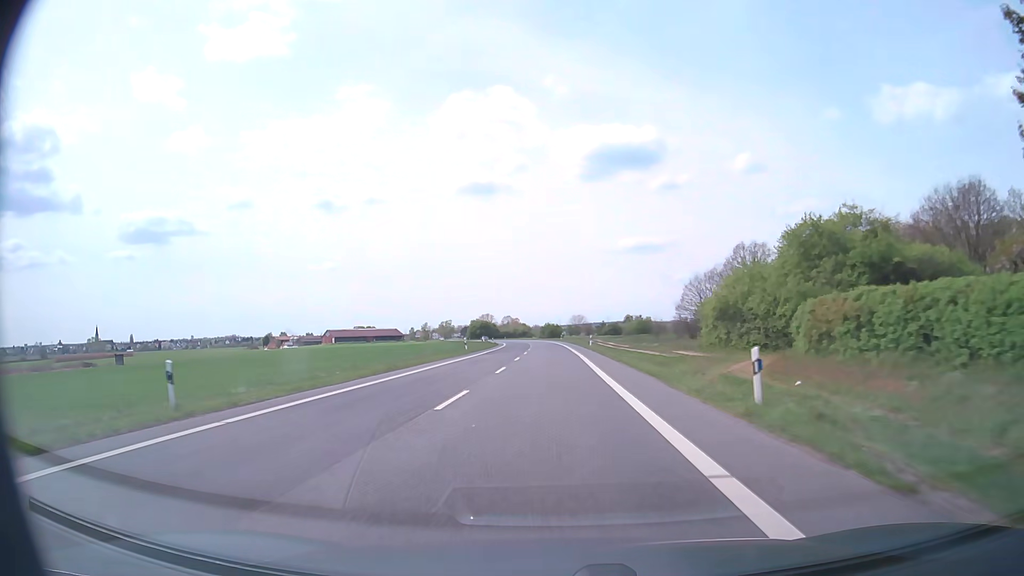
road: secondary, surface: asphalt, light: Day
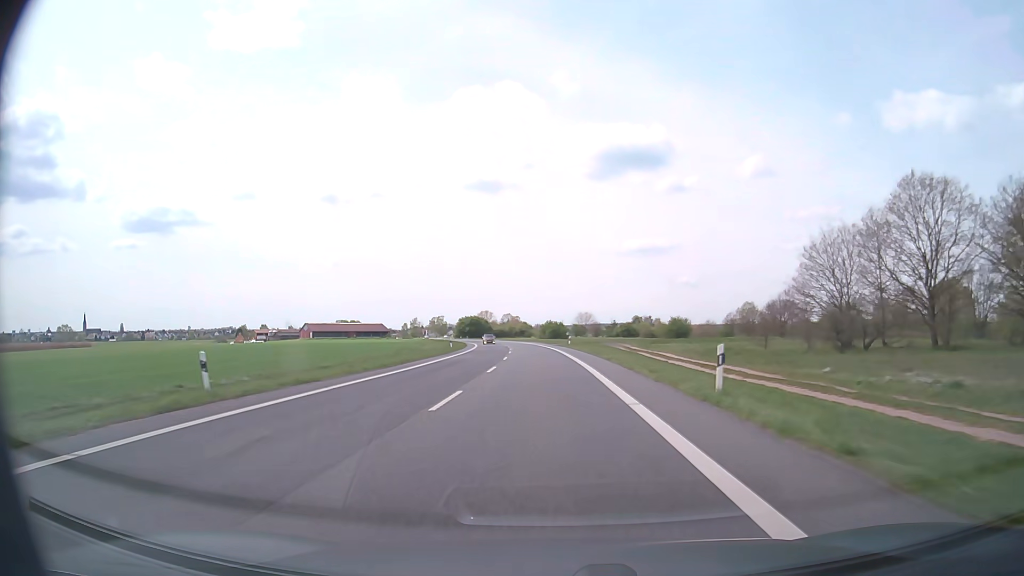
(-0.1, +47.7) m; 0°
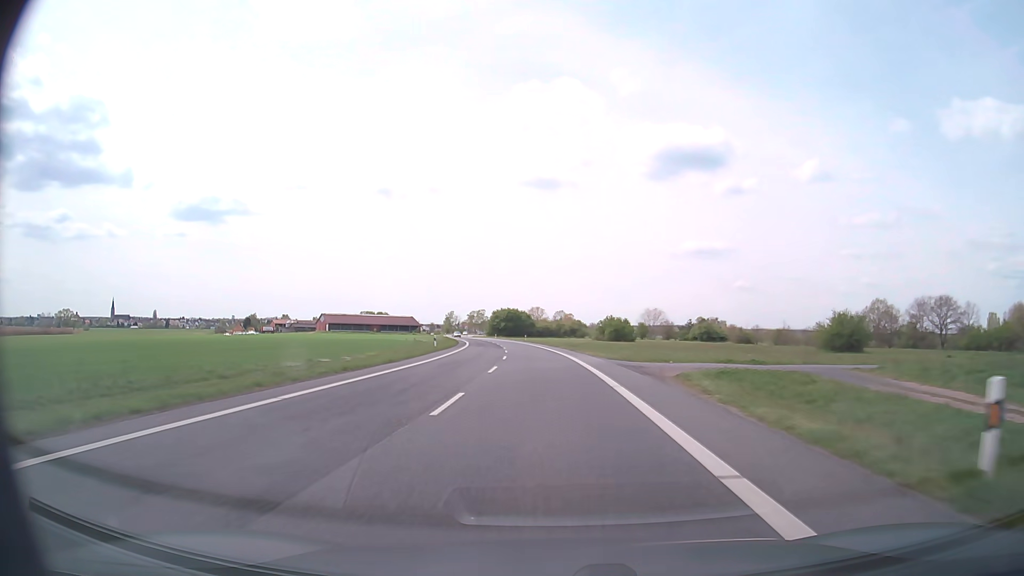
(-1.6, +60.4) m; -4°
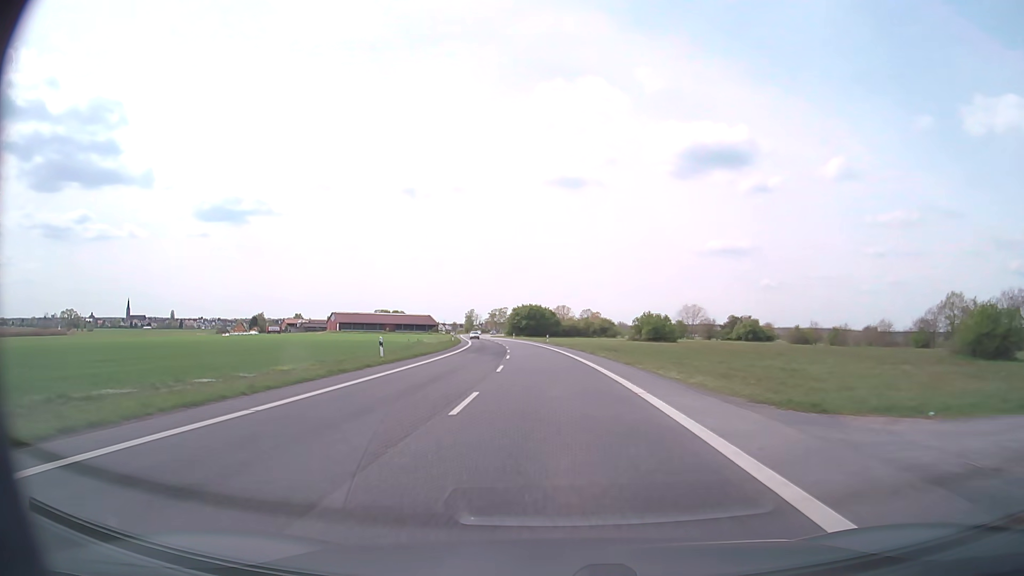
(-0.4, +23.8) m; -2°
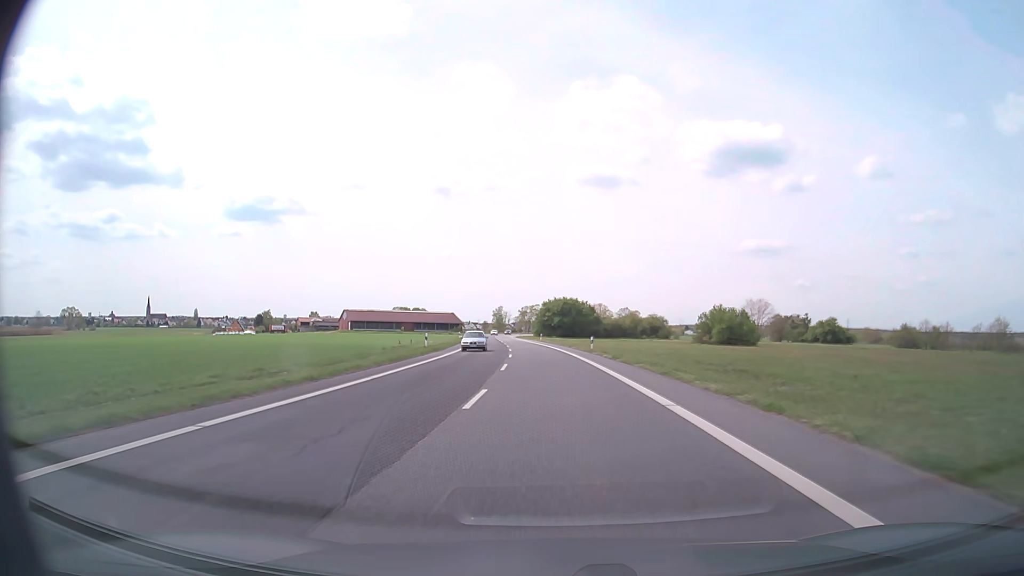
(-0.9, +34.9) m; -3°
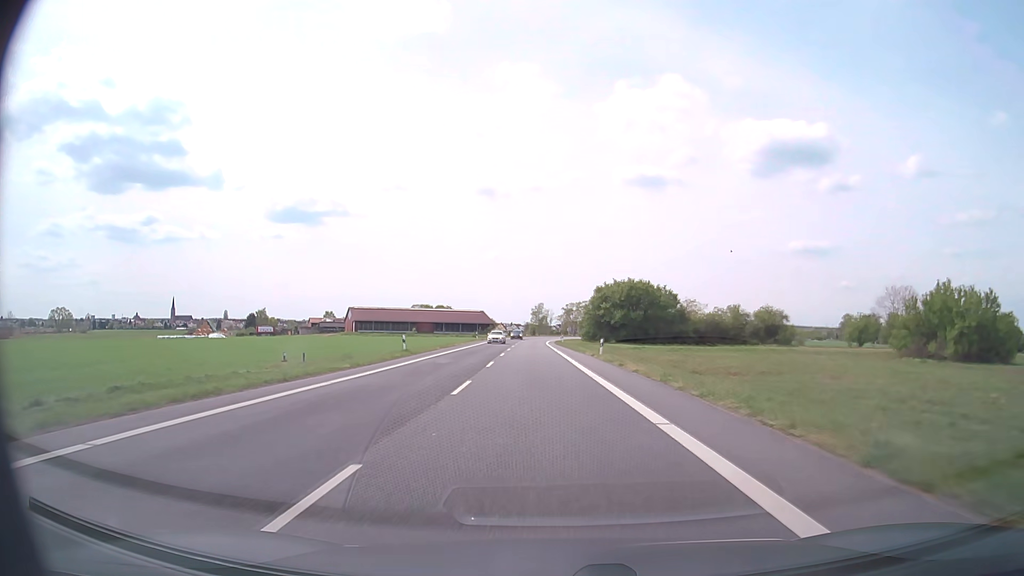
(-1.7, +56.3) m; -4°
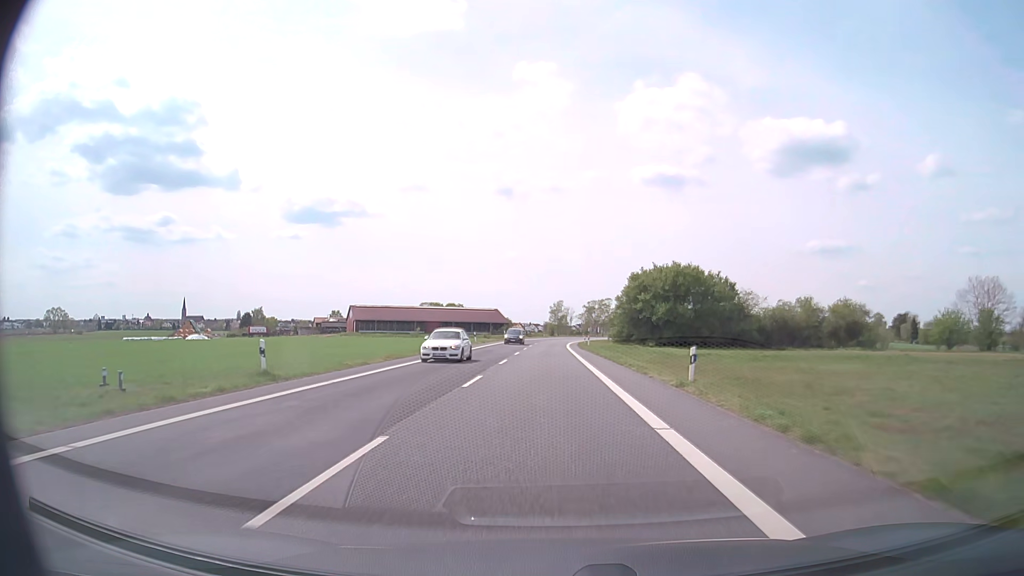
(-0.3, +22.0) m; -2°
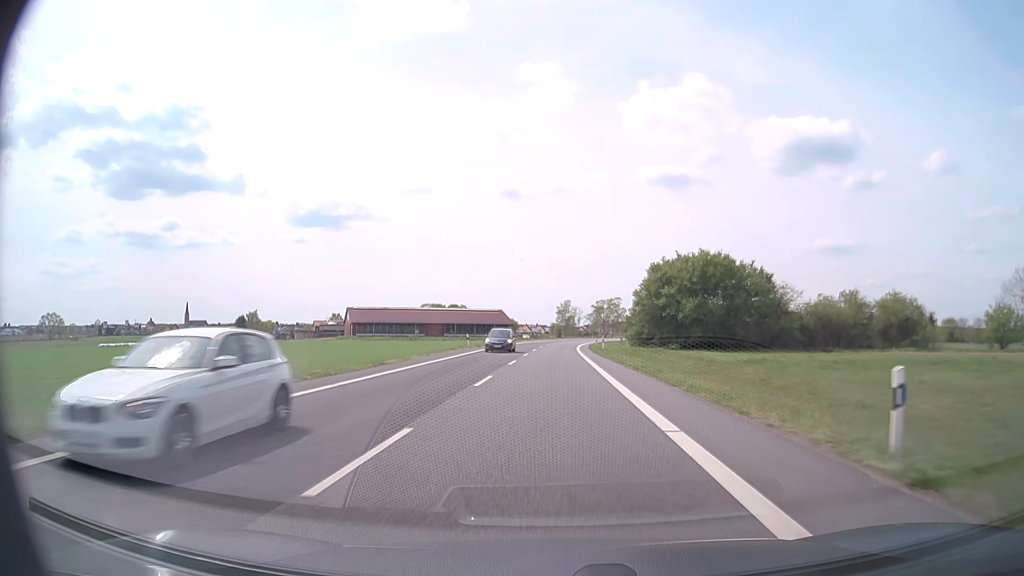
(-0.1, +11.0) m; -1°
(0, +10) (0, +20) (0, +30) (0, +40) (0, +50) (0, +60) (0, +70) (+1, +80) (+2, +90) (+2, +100) m
